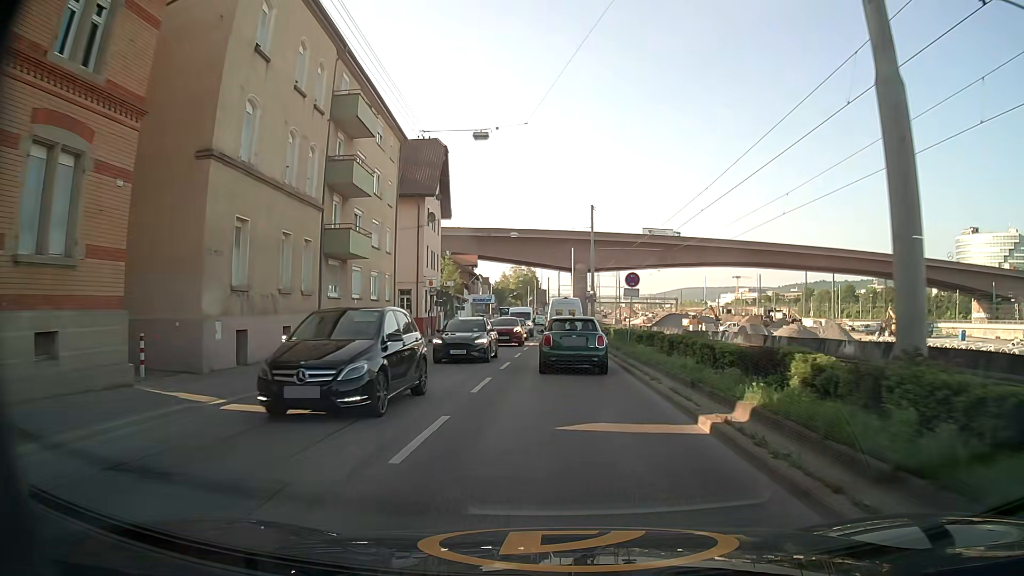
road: secondary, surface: asphalt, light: Day
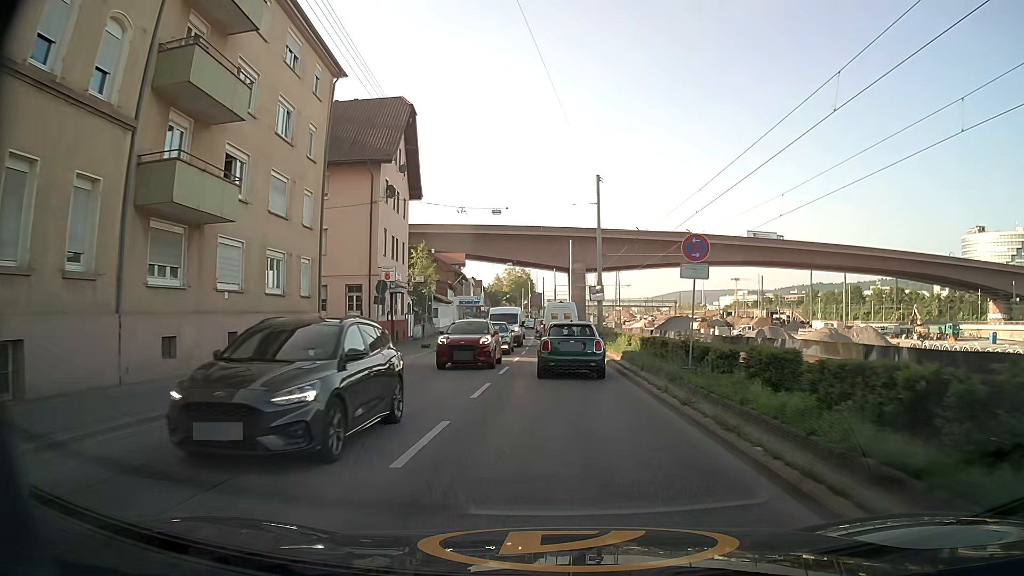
(+0.1, +12.3) m; +1°
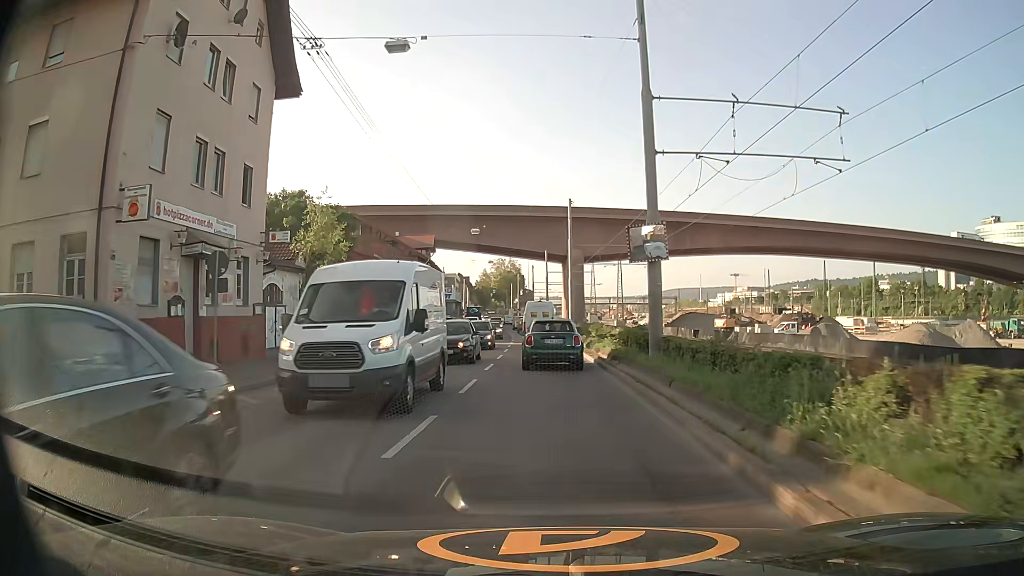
(0.0, +24.4) m; -1°
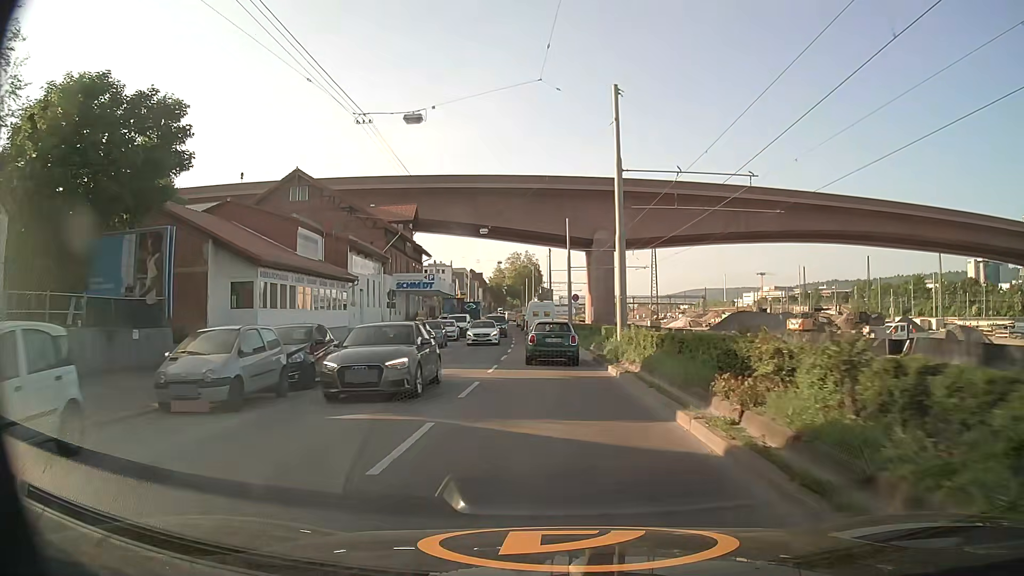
(+0.2, +25.6) m; -1°
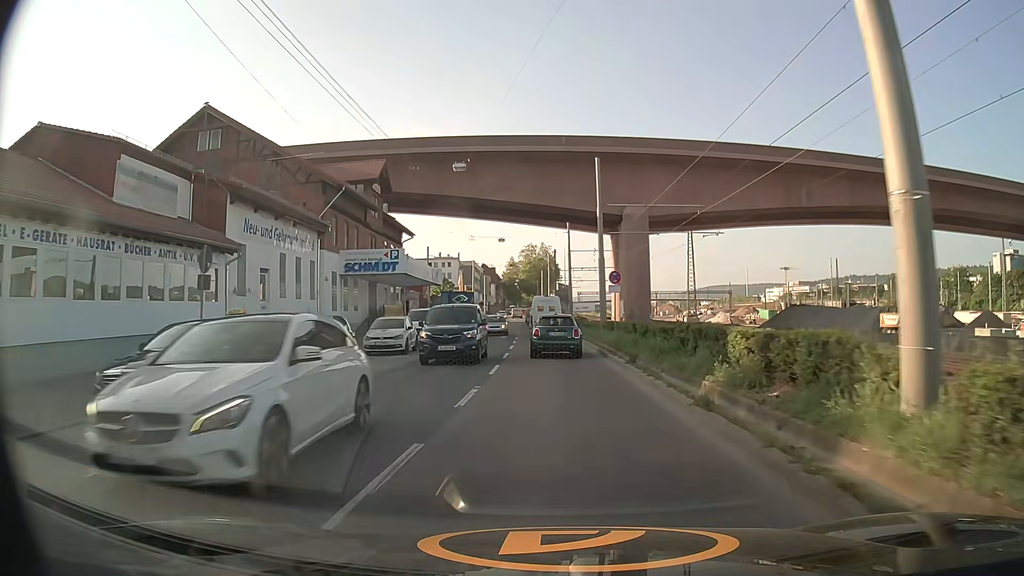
(-0.1, +20.3) m; -1°
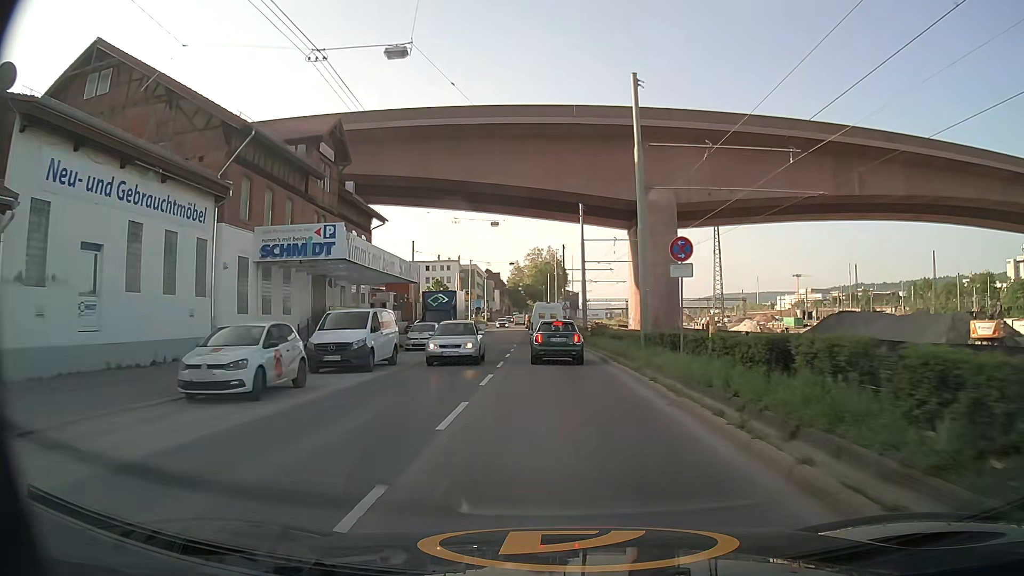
(-0.1, +13.9) m; -1°
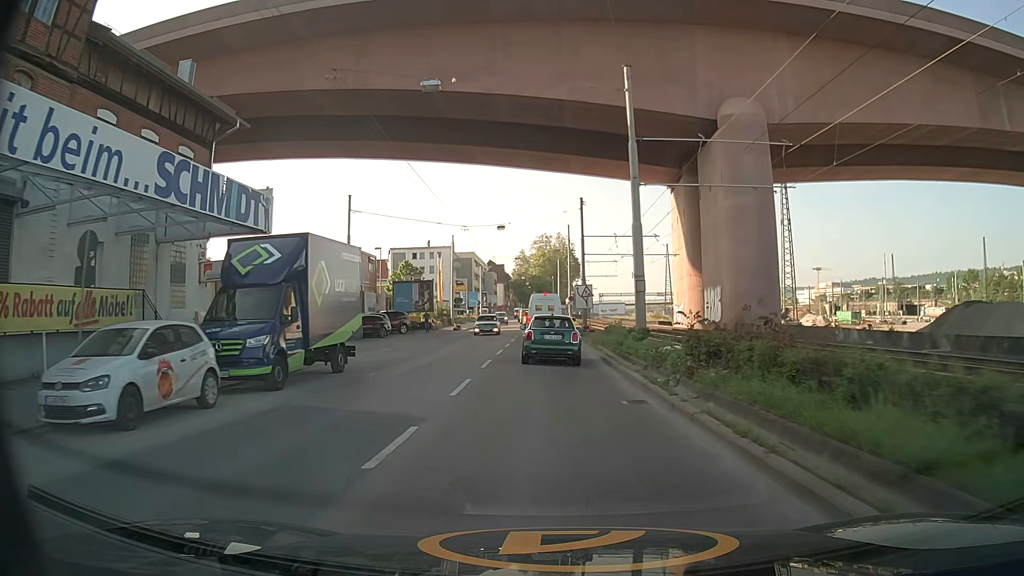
(-0.2, +26.6) m; -1°
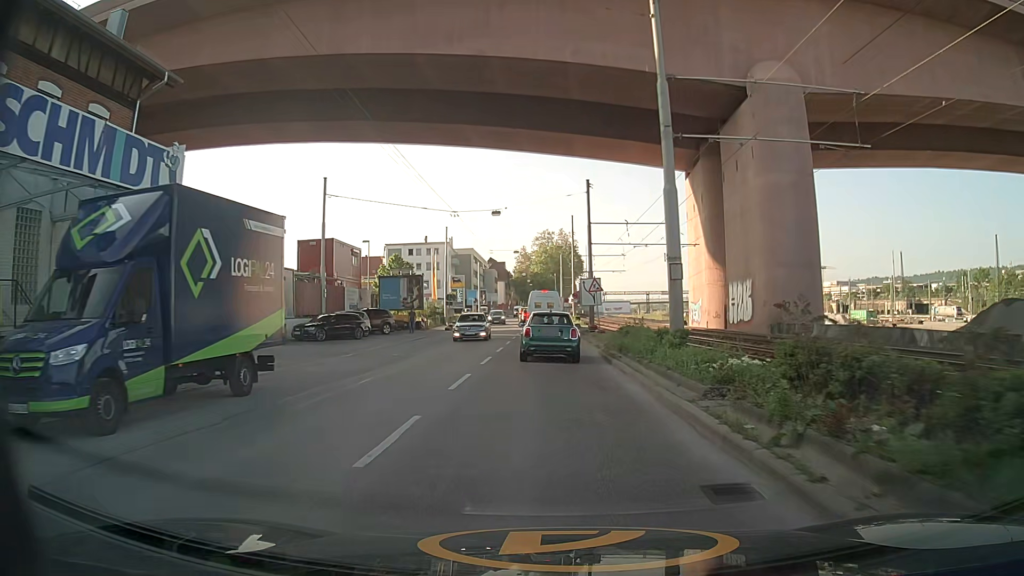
(0.0, +5.9) m; 0°
